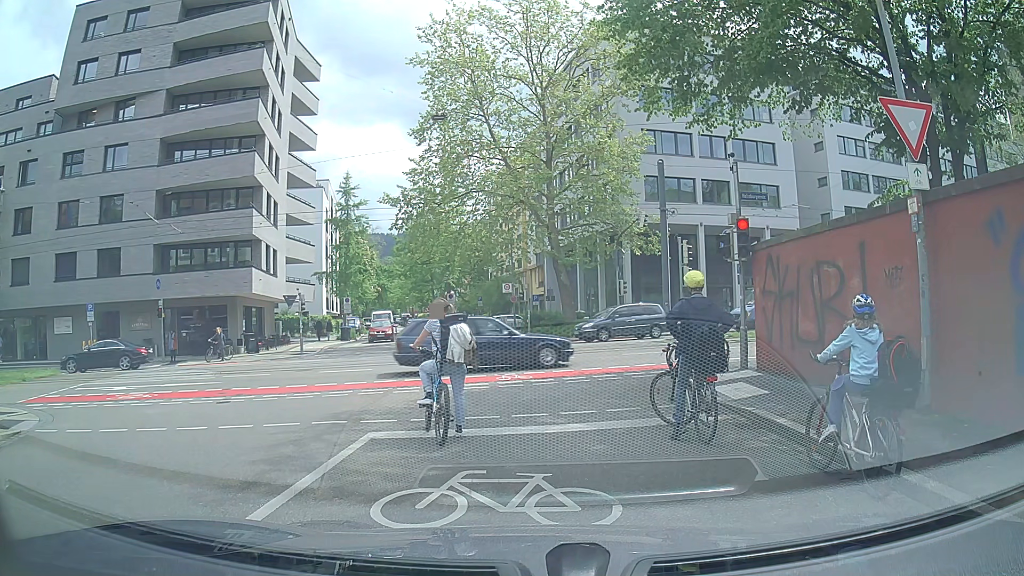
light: Day
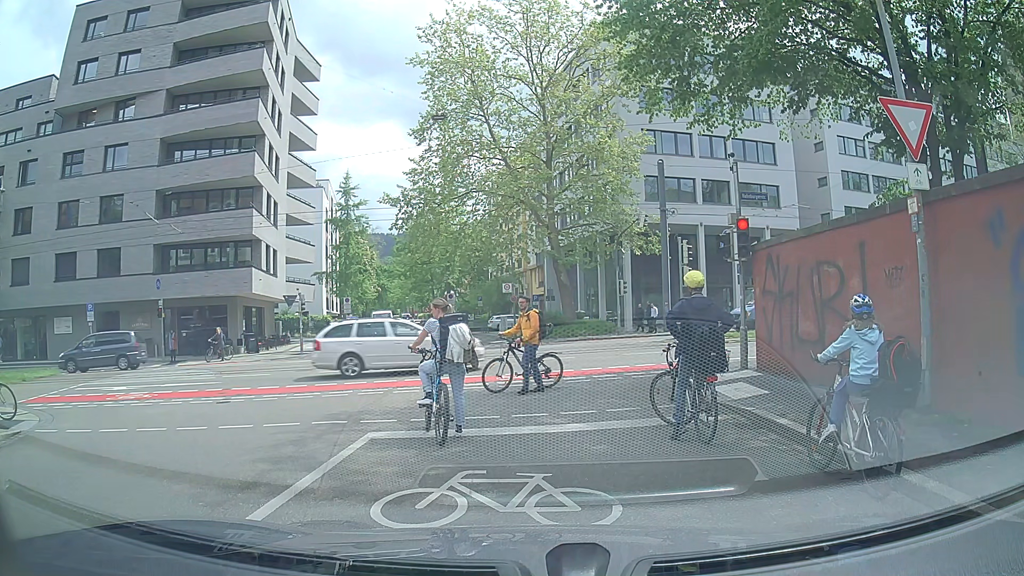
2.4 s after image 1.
(0.0, 0.0) m; 0°
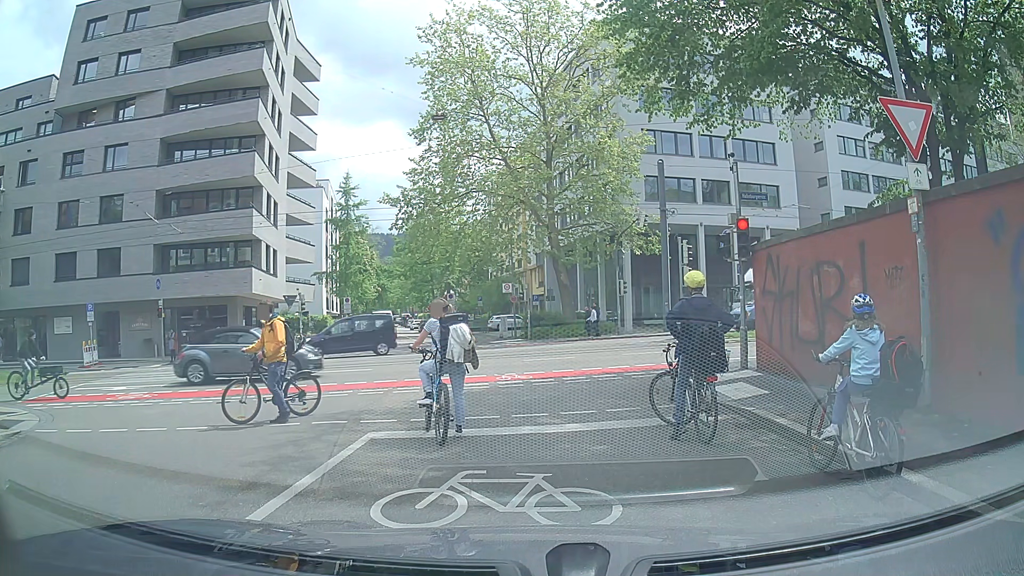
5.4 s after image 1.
(0.0, 0.0) m; 0°
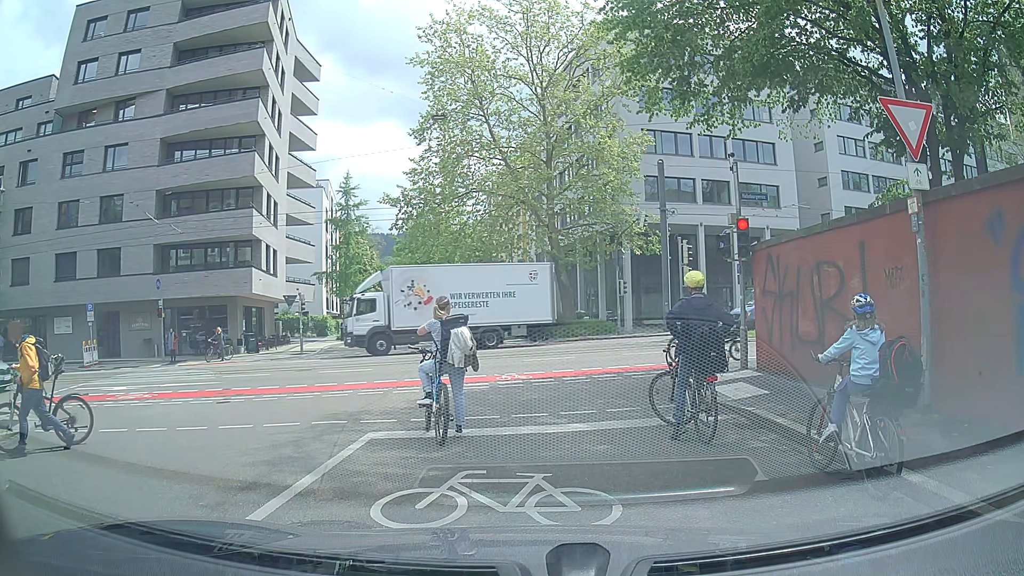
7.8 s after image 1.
(0.0, 0.0) m; 0°
